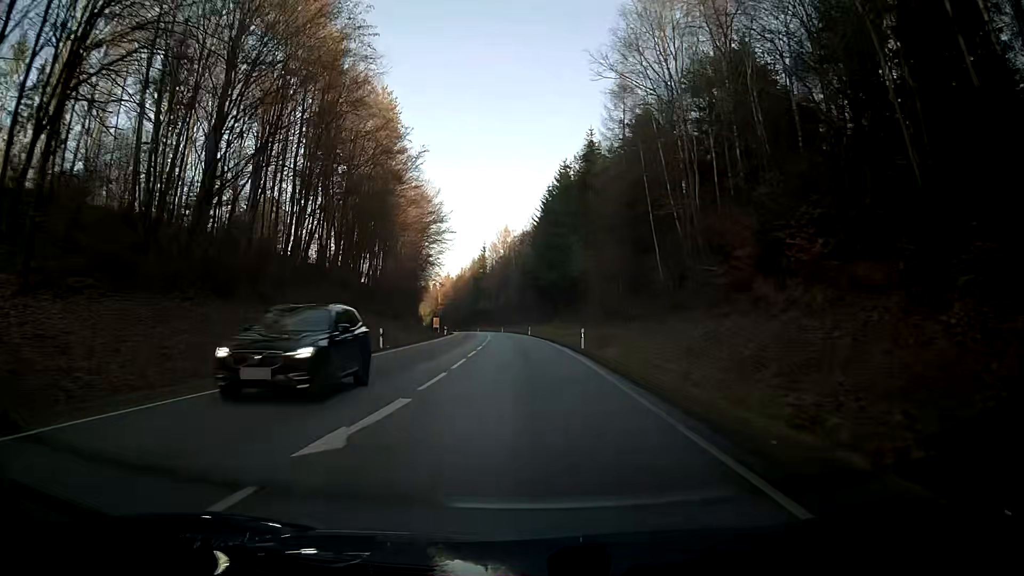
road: secondary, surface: asphalt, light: Day
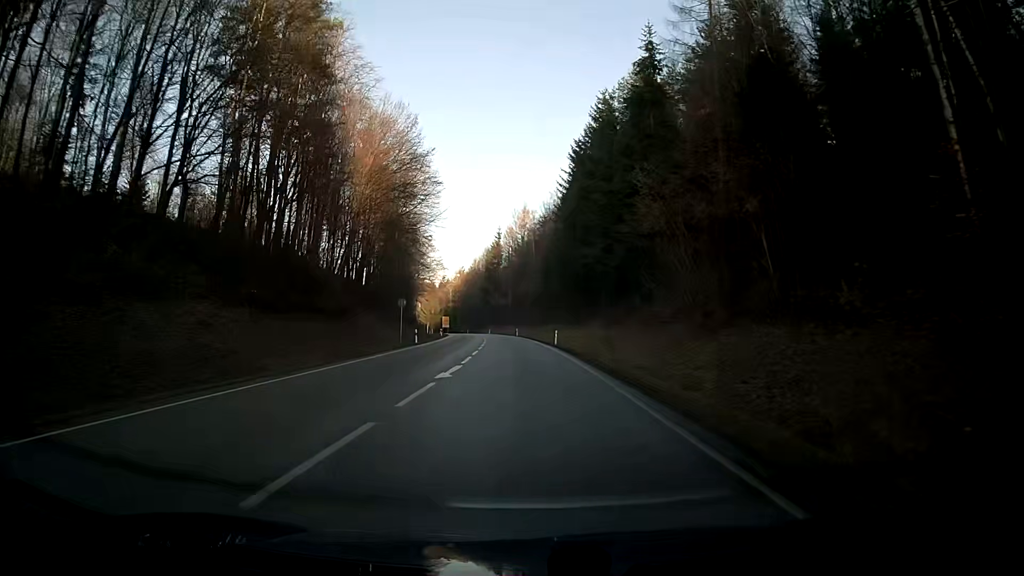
(-0.3, +32.5) m; 0°
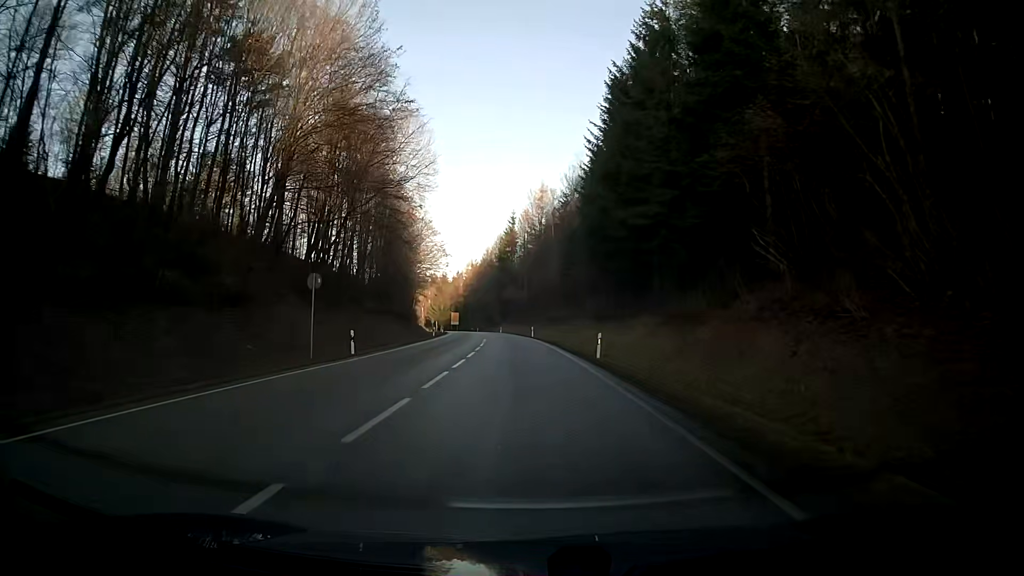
(-0.4, +21.6) m; -3°
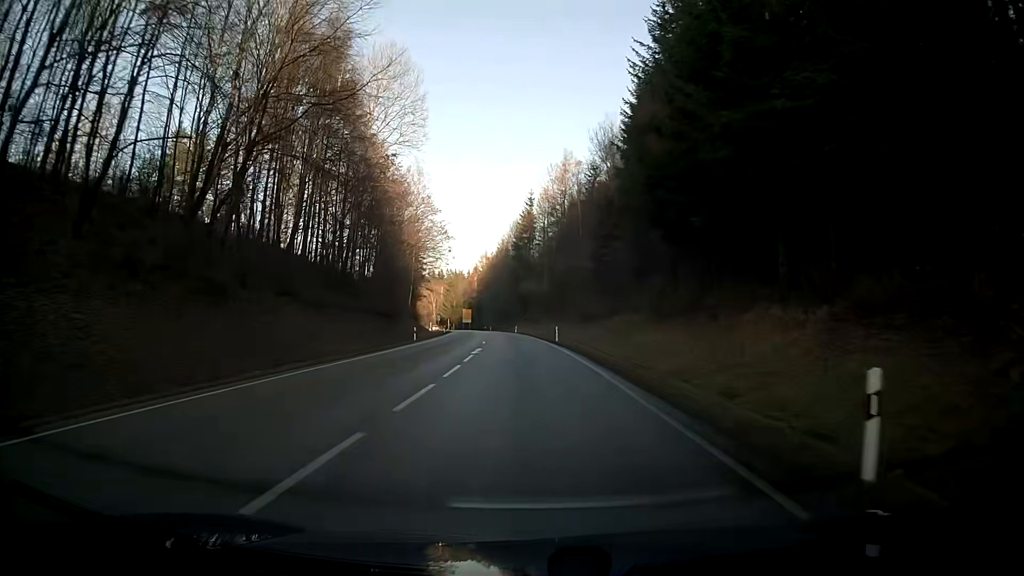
(-0.3, +21.6) m; -2°
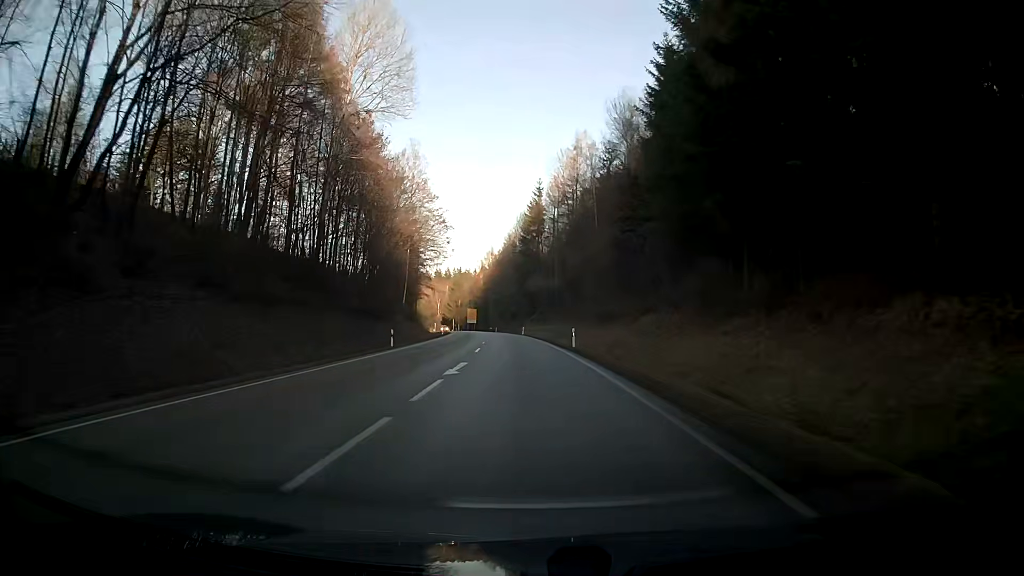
(-0.1, +10.8) m; -1°
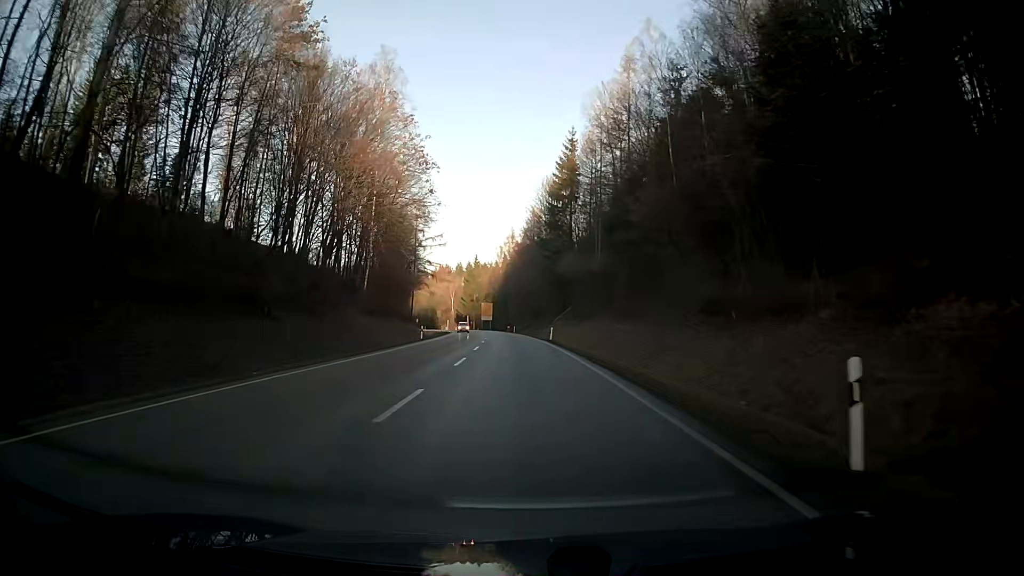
(-0.7, +32.4) m; -2°
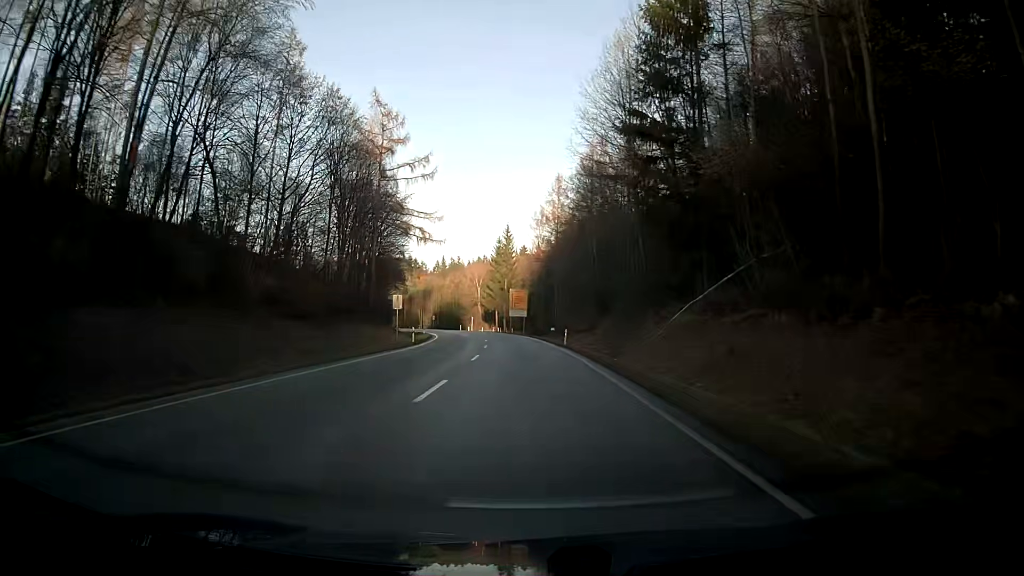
(-1.7, +54.0) m; -4°
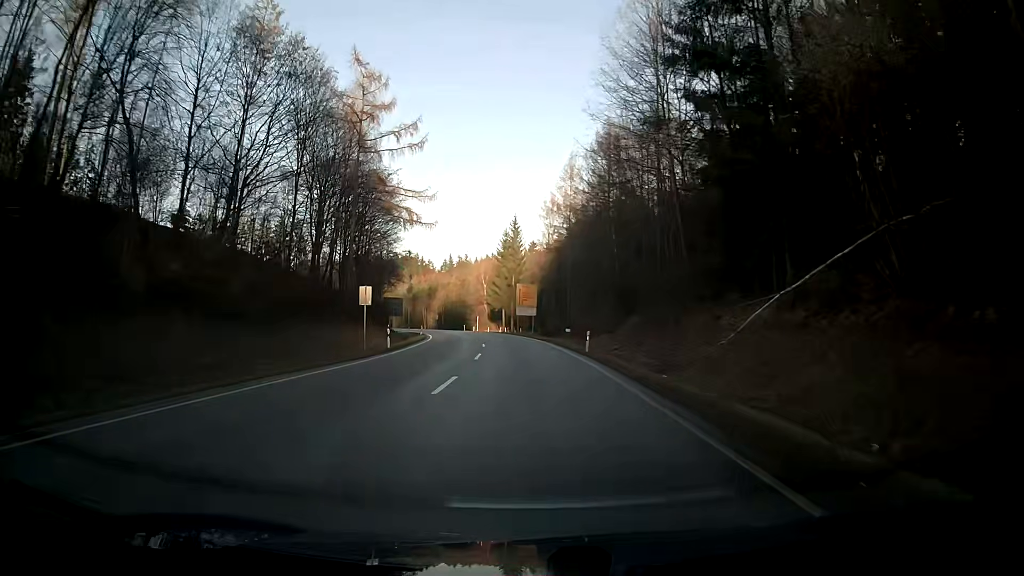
(-0.1, +10.8) m; -1°
